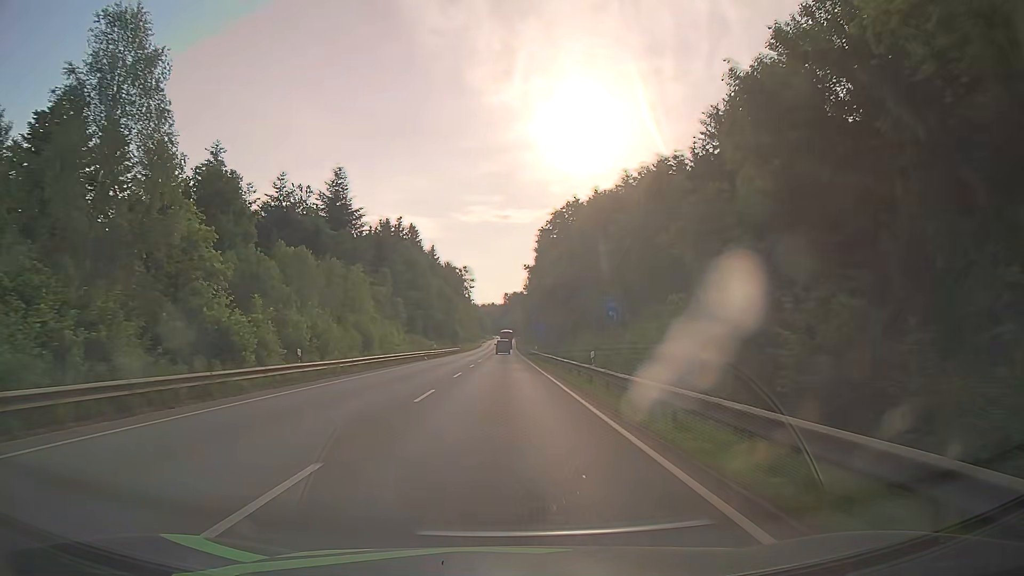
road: secondary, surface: asphalt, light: Day
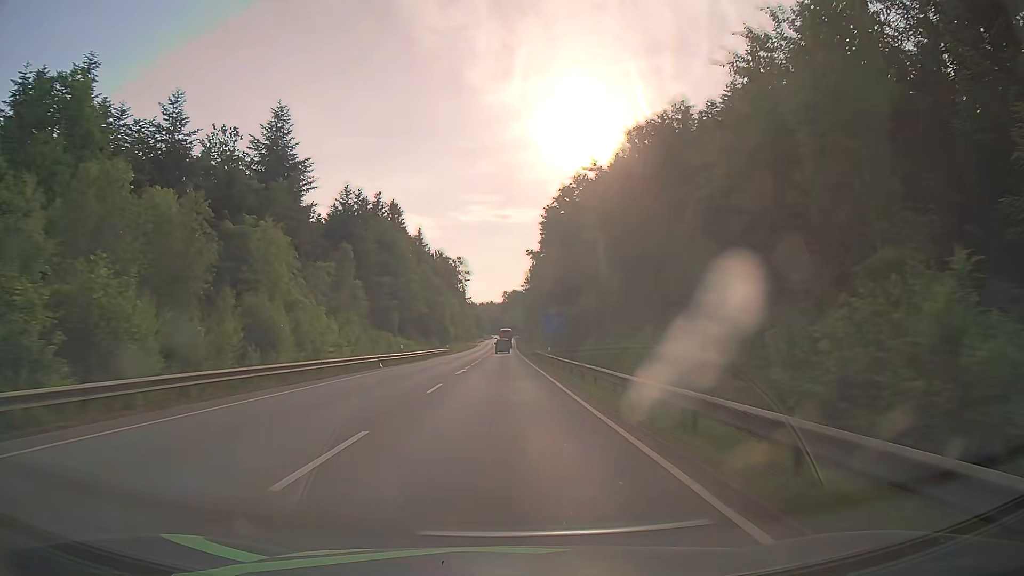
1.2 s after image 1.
(-0.1, +21.6) m; 0°
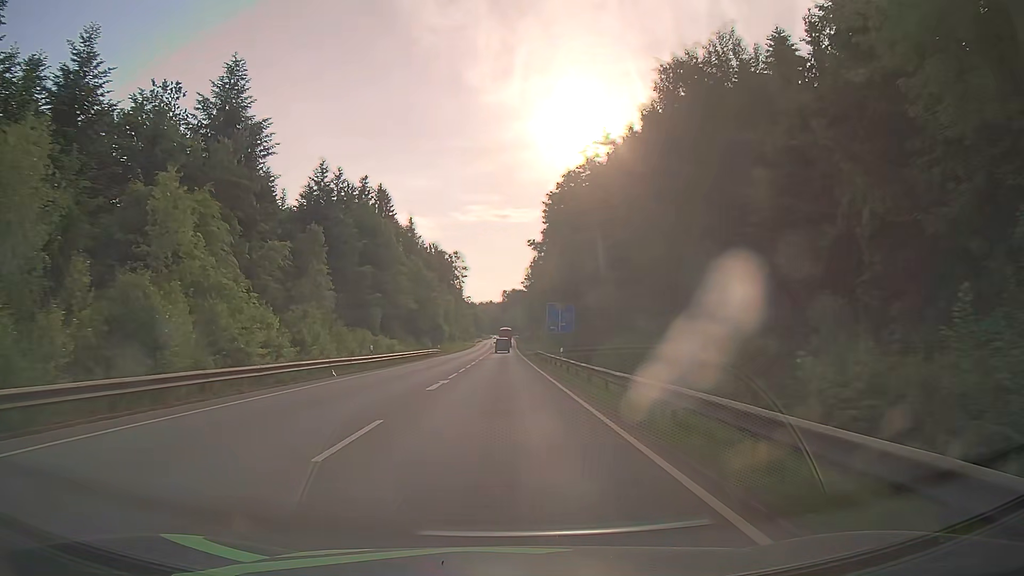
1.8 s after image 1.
(-0.1, +10.8) m; -1°
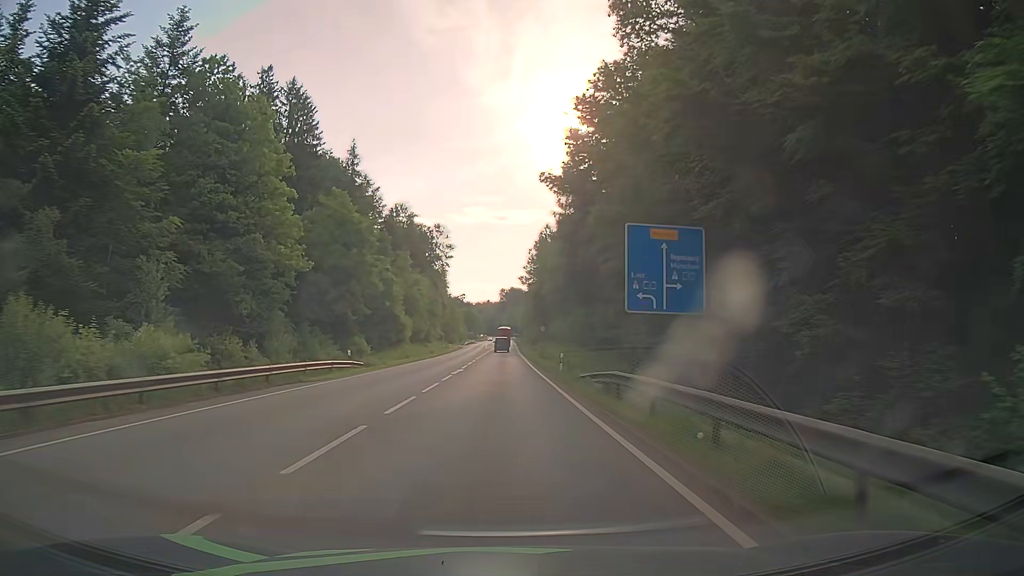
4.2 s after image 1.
(+0.2, +43.2) m; +1°
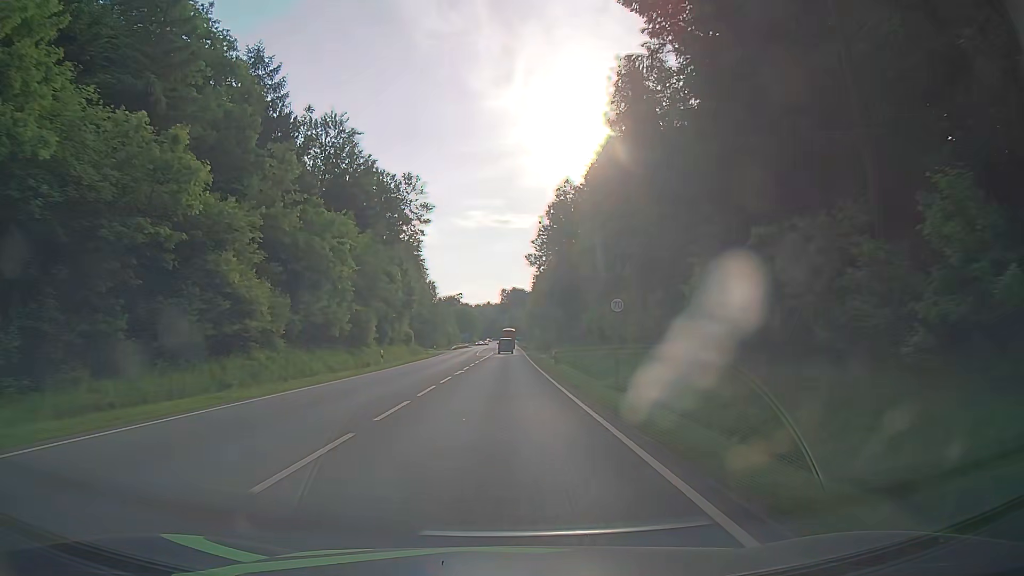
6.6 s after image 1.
(-0.2, +43.0) m; -1°
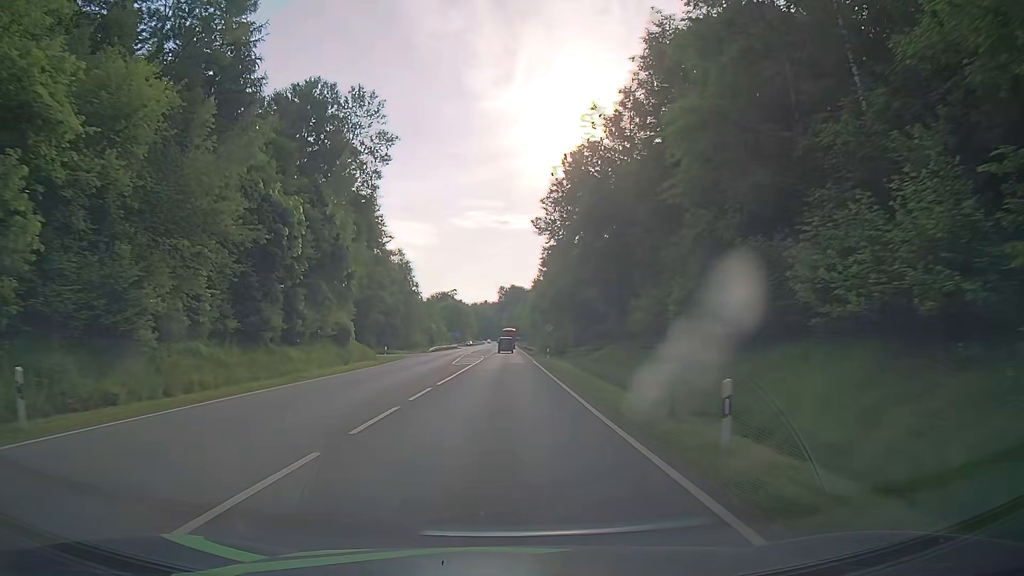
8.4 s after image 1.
(+0.3, +32.1) m; -1°
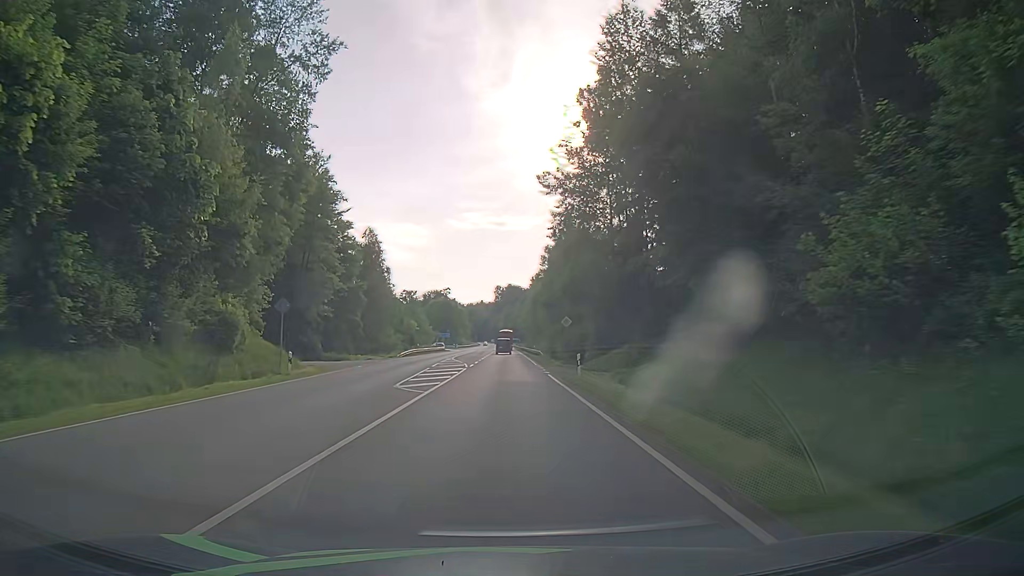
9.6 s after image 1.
(+0.5, +21.4) m; +2°
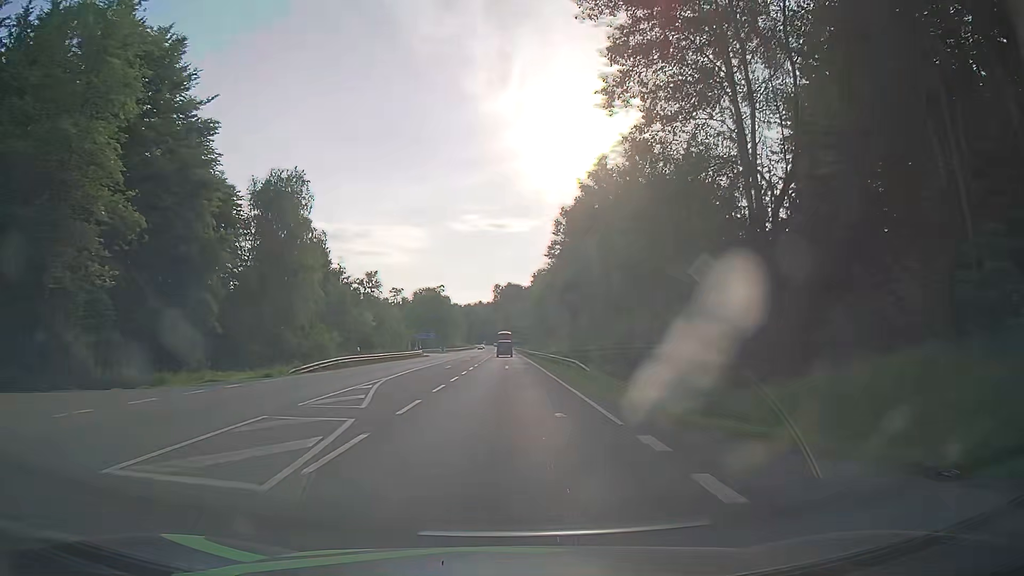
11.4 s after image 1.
(-0.1, +32.2) m; 0°
(0, +10) (0, +20) (0, +30) (0, +40) (0, +50) (0, +60) (0, +70) (0, +80) (0, +90) (0, +100) m
